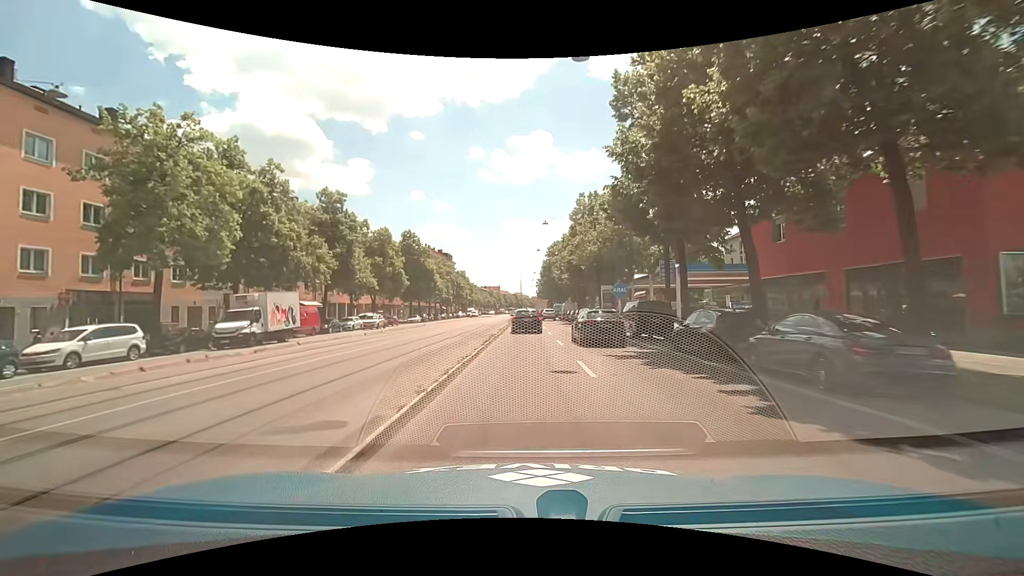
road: secondary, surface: asphalt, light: Day
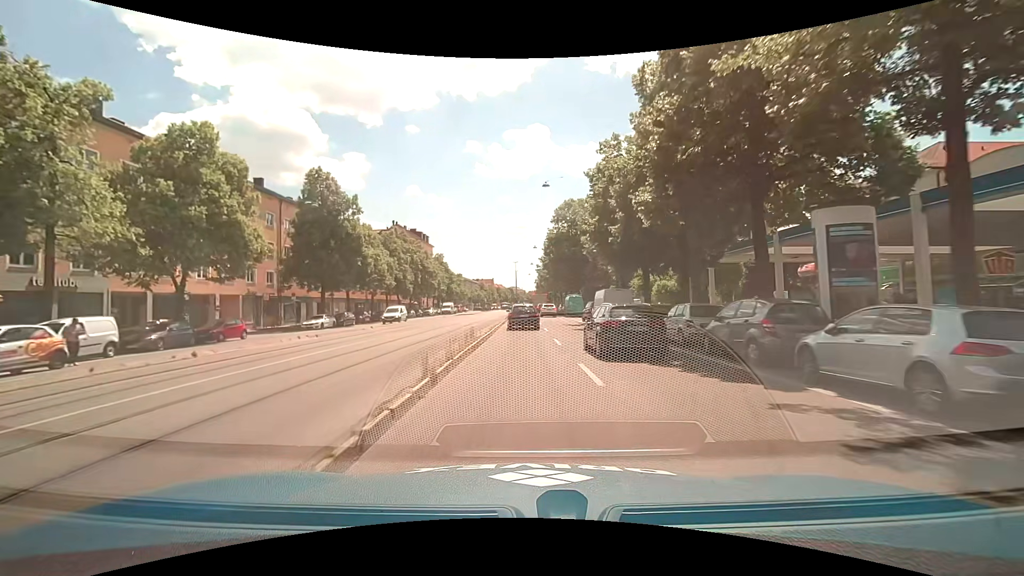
(+0.3, +38.3) m; +1°
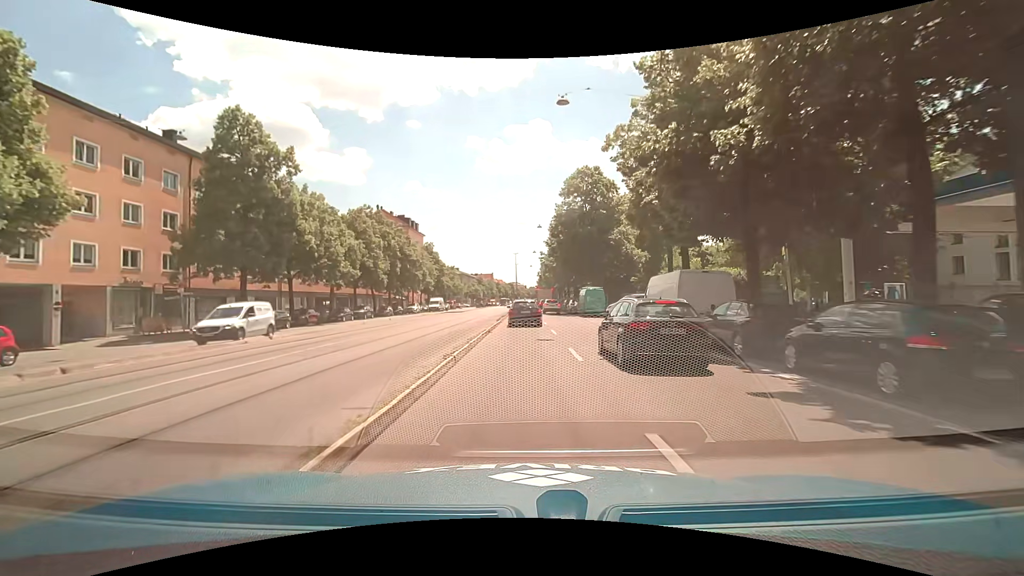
(-0.1, +15.3) m; 0°
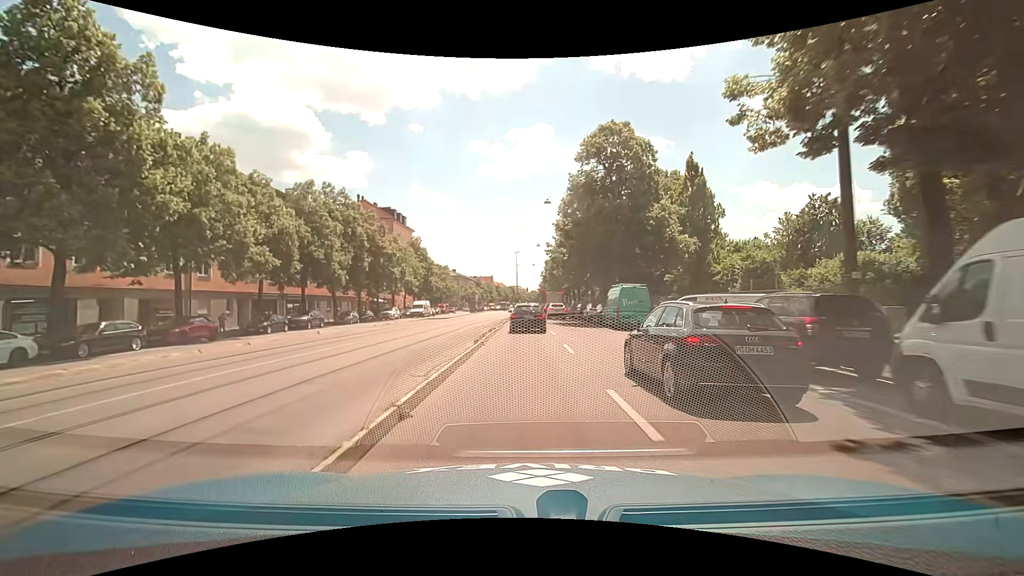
(-0.1, +15.3) m; 0°
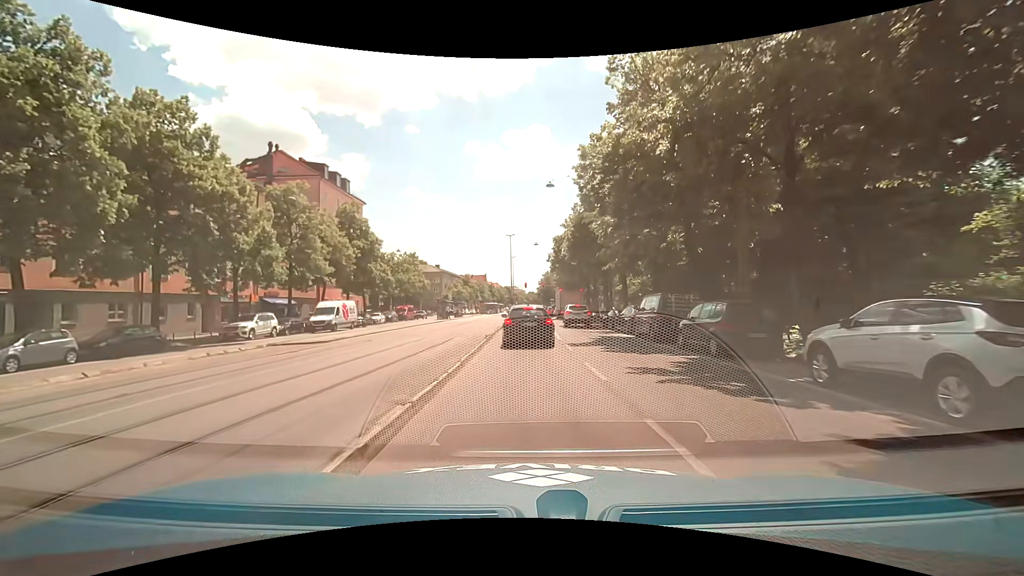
(+0.1, +34.9) m; +1°
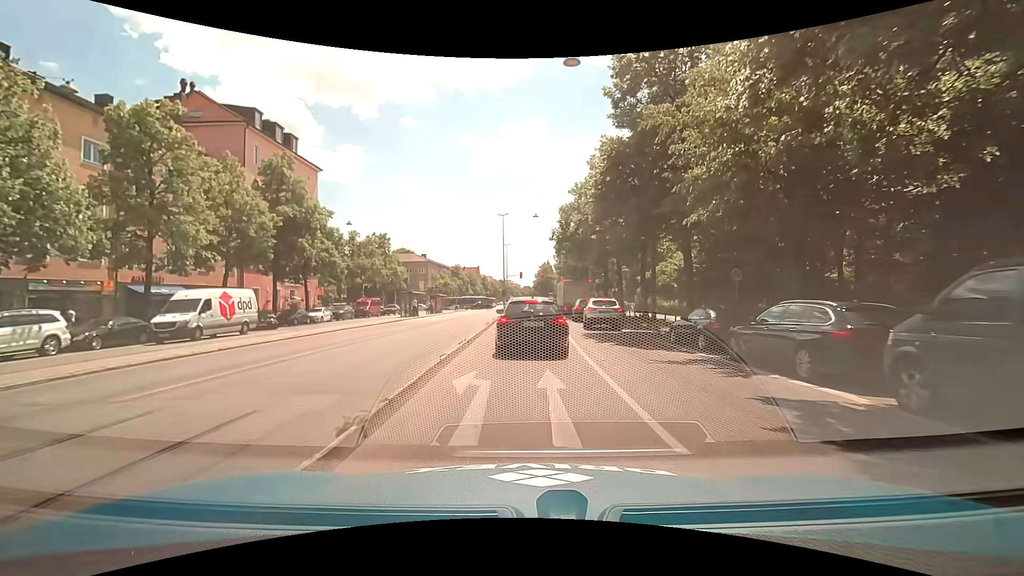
(-0.1, +16.3) m; -1°
